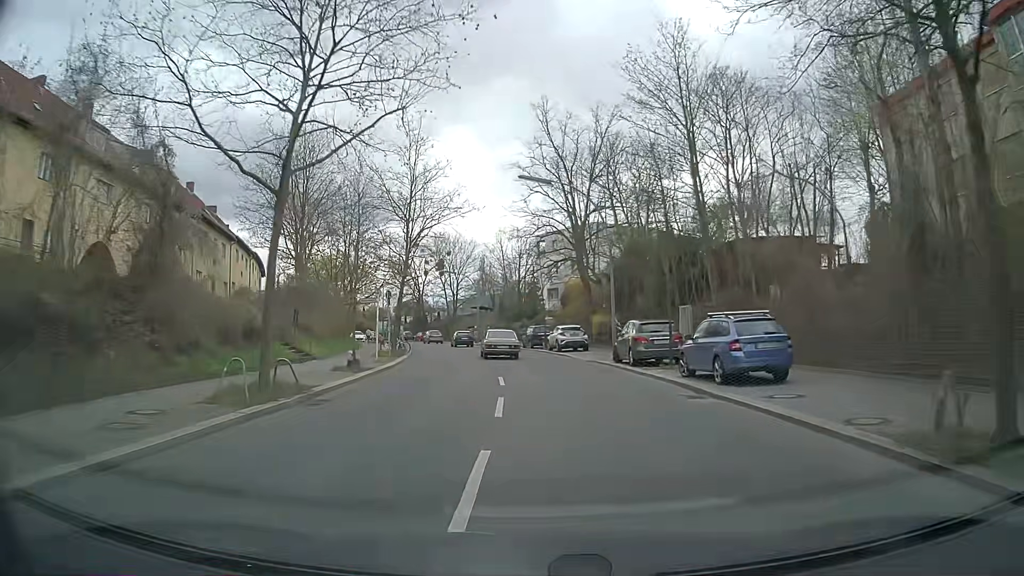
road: tertiary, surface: asphalt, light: Day
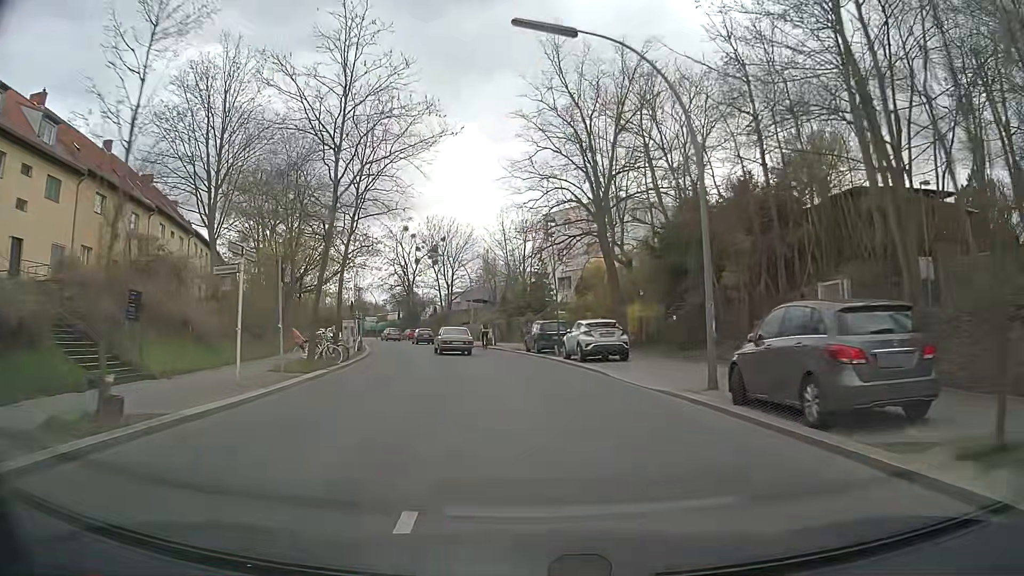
(-0.1, +14.7) m; -1°
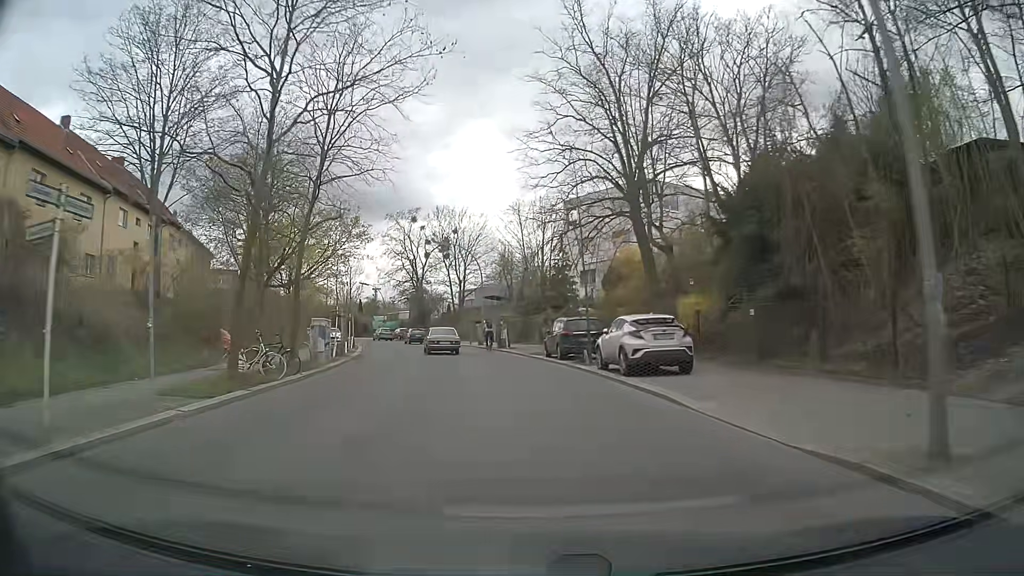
(-0.1, +7.4) m; -1°
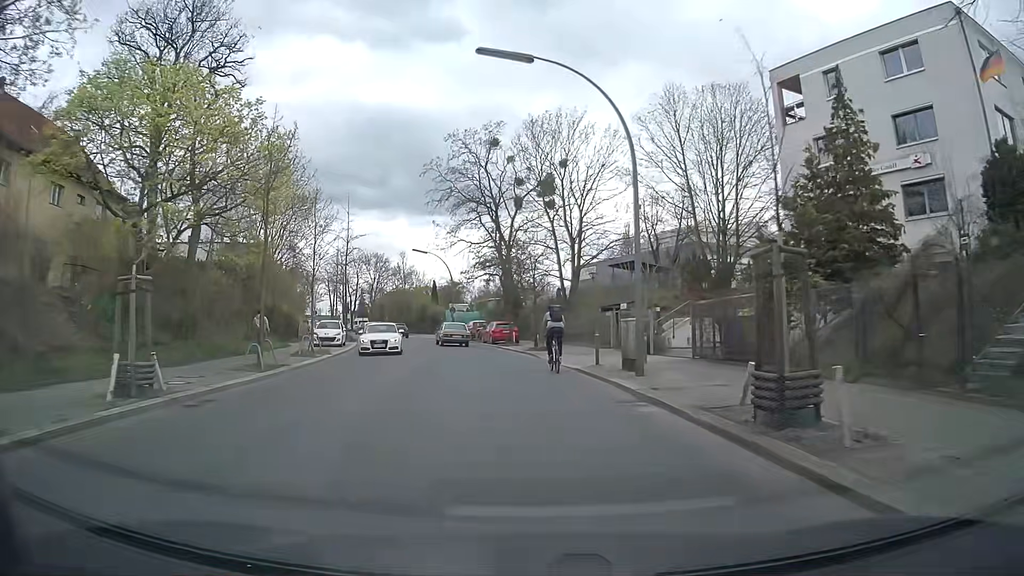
(-3.4, +34.4) m; -10°
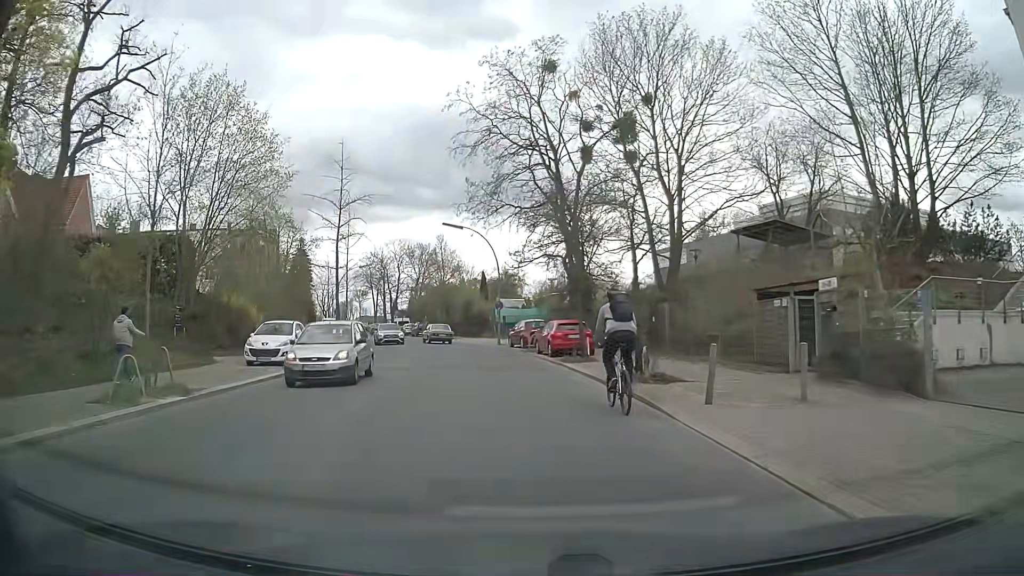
(-0.5, +15.6) m; -5°
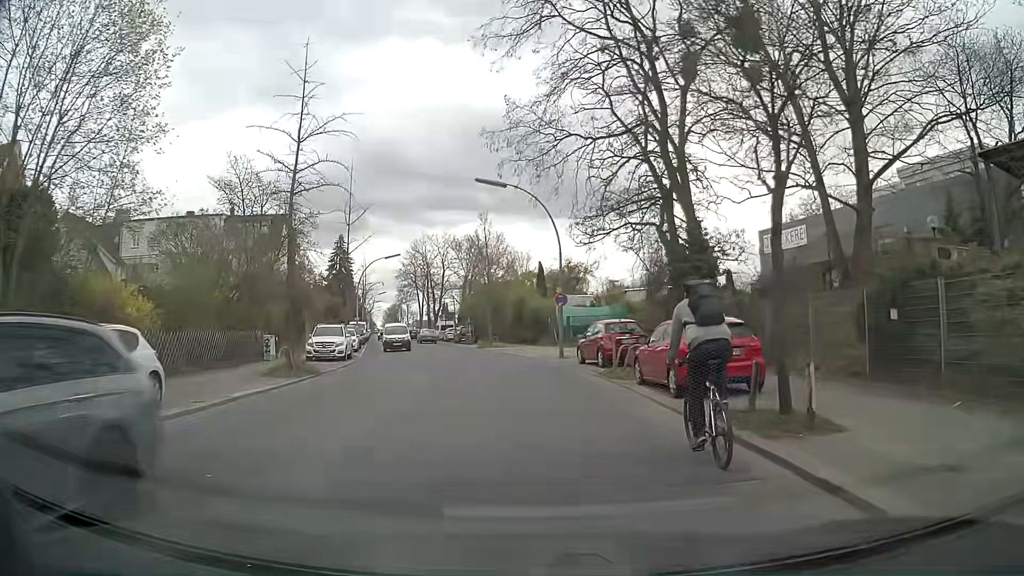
(-0.6, +13.9) m; -5°
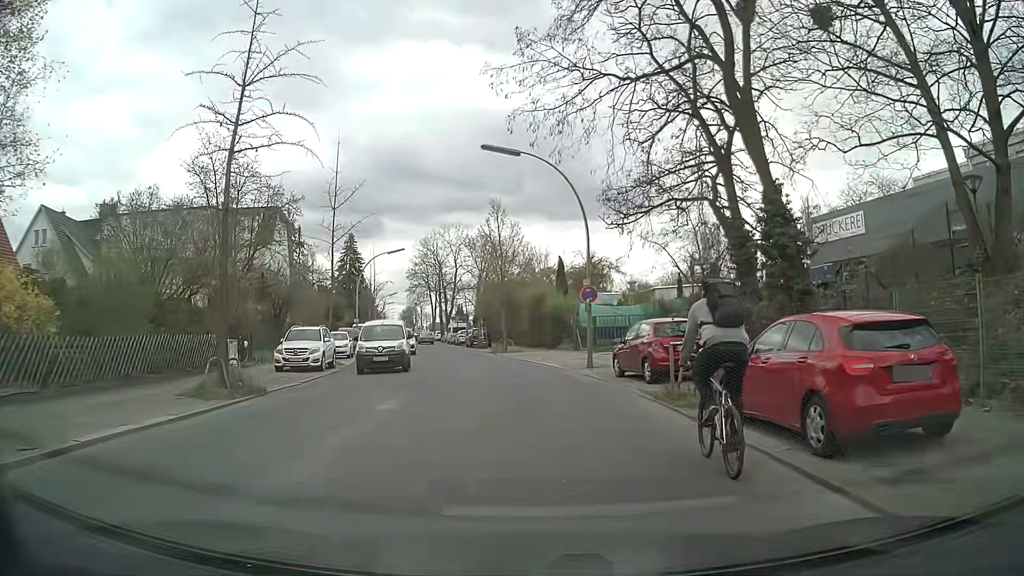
(-0.1, +5.8) m; -3°
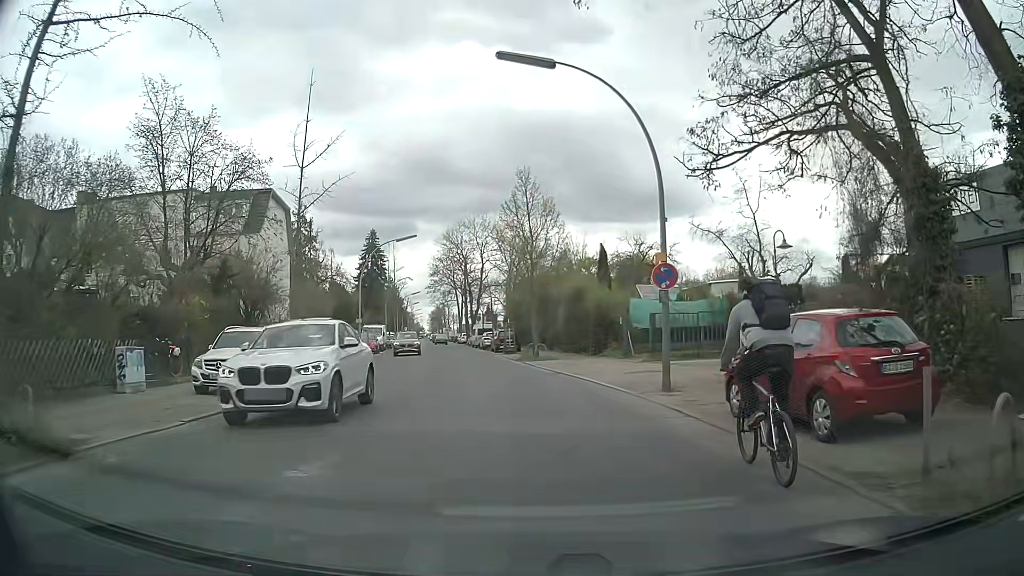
(0.0, +8.4) m; 0°
(0, +10) (-2, +20) (-4, +30) (-6, +39) (-7, +49) (-9, +59) (-10, +69) (-12, +79) (-13, +89) (-15, +99) m
